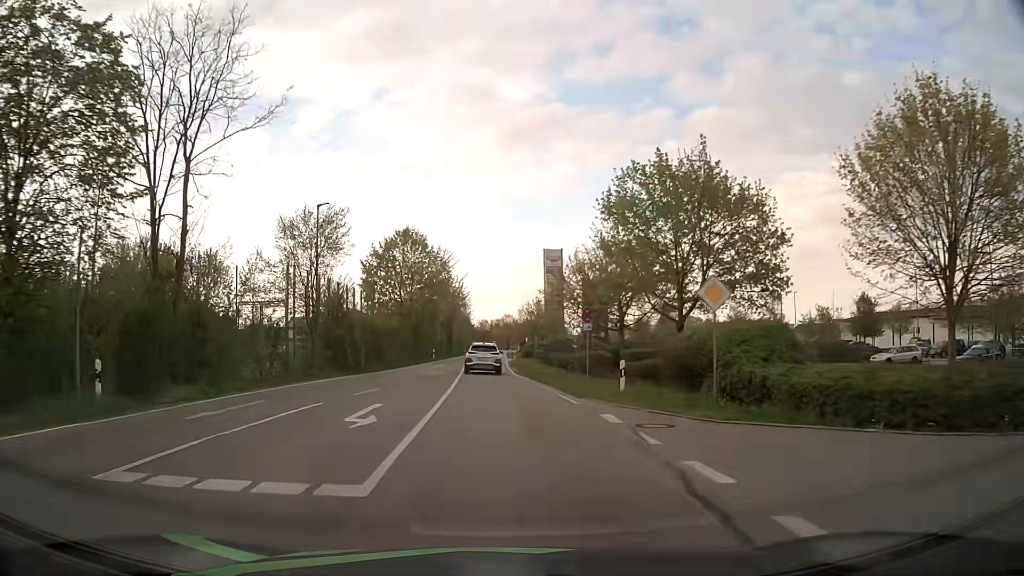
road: tertiary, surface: asphalt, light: Day
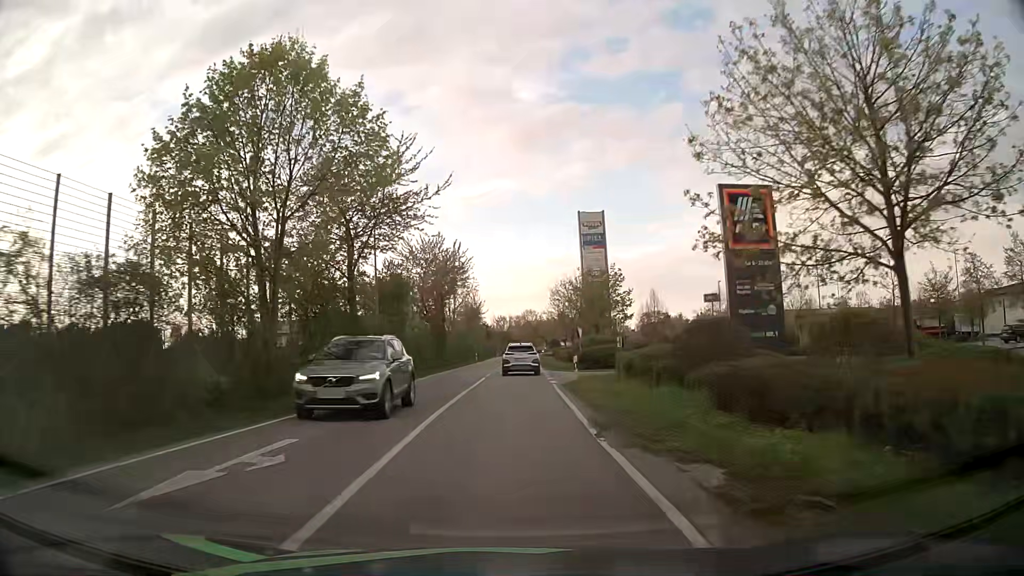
(-1.0, +36.5) m; -2°
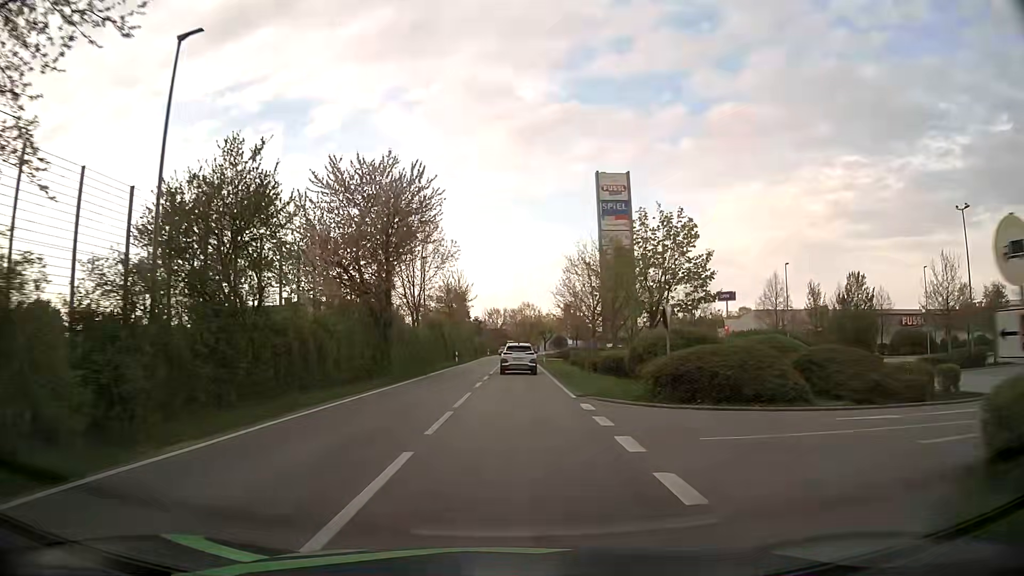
(+0.2, +22.3) m; +1°
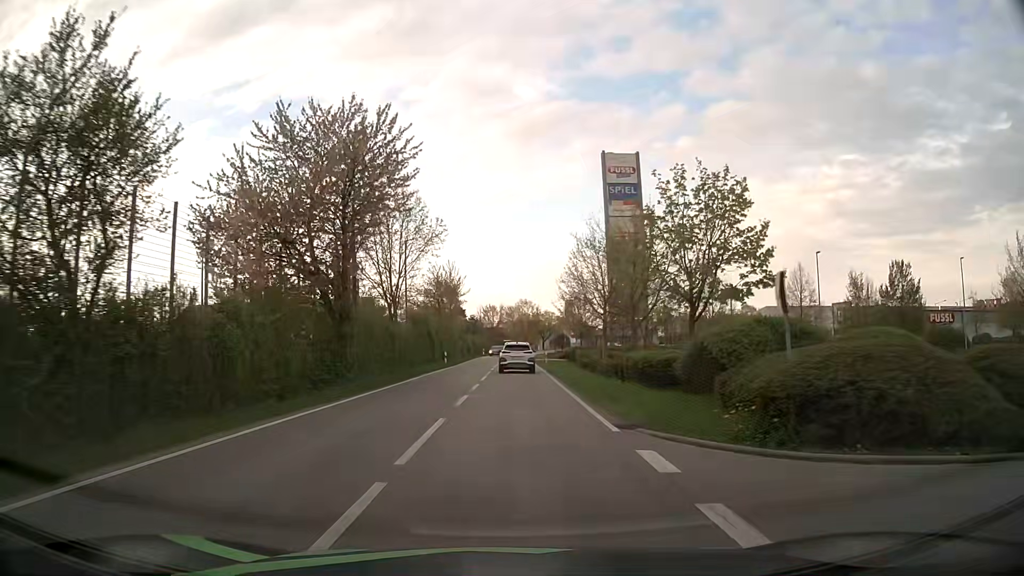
(0.0, +7.5) m; 0°
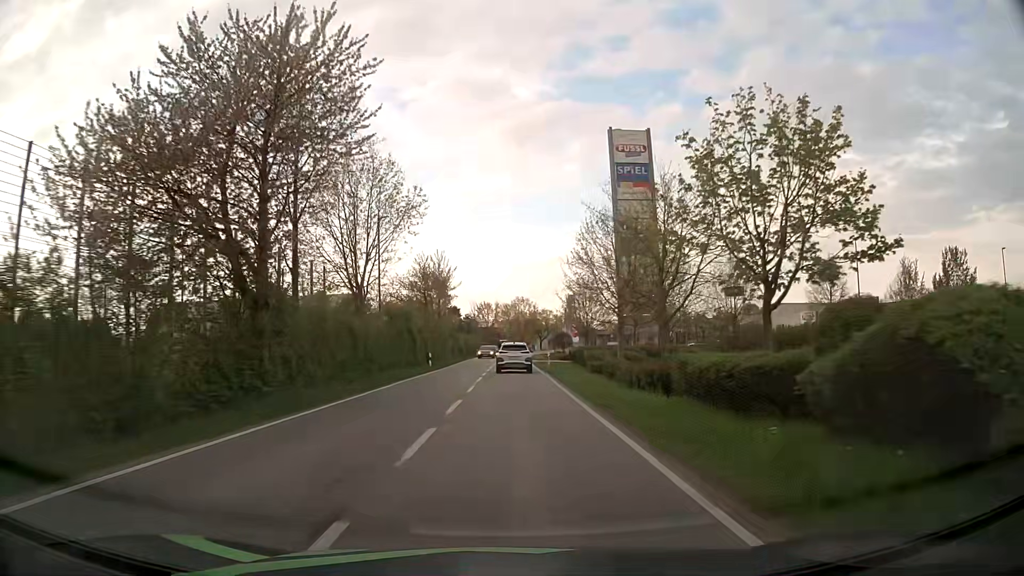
(0.0, +7.5) m; 0°
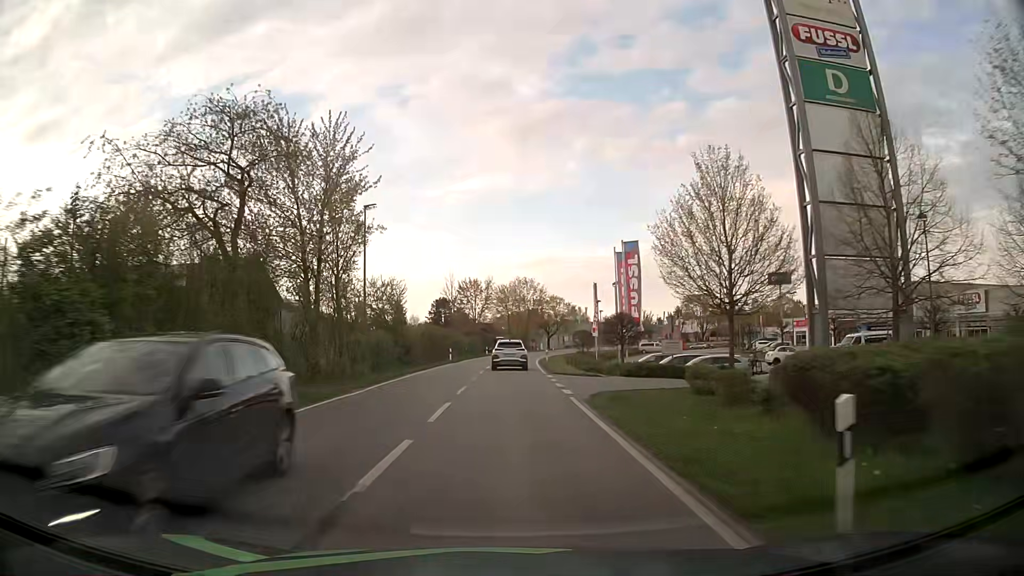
(+0.3, +38.1) m; 0°
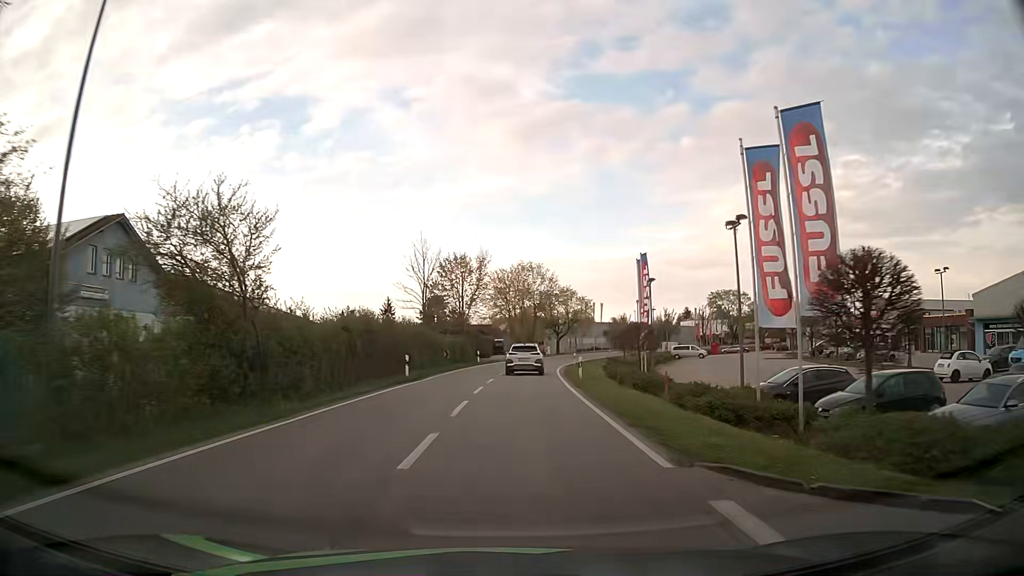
(0.0, +23.0) m; 0°
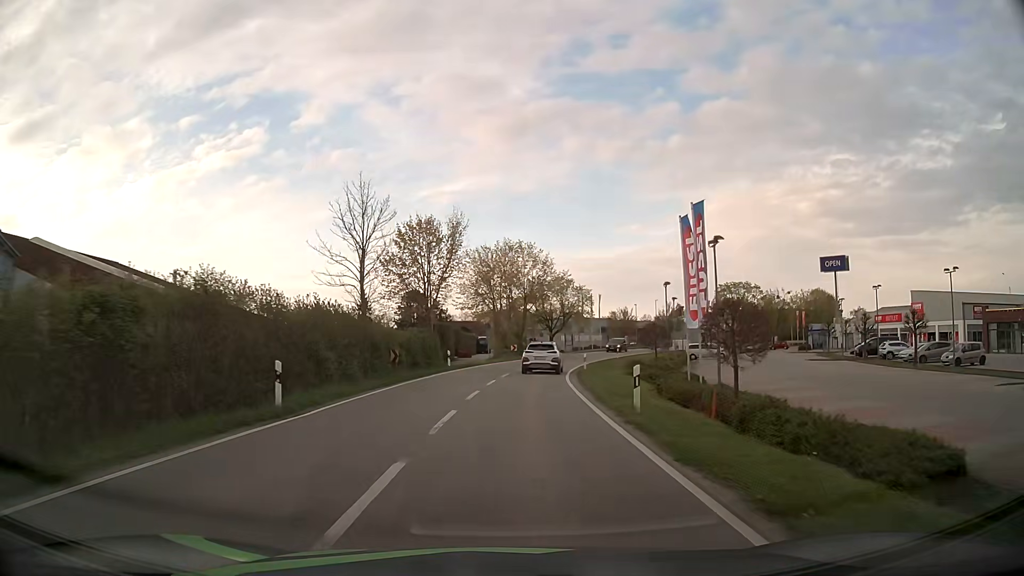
(+0.2, +15.1) m; +1°
(0, +10) (0, +20) (+1, +30) (+2, +40) (+4, +50) (+7, +59) (+10, +69) (+13, +78) (+18, +87) (+22, +96) m
